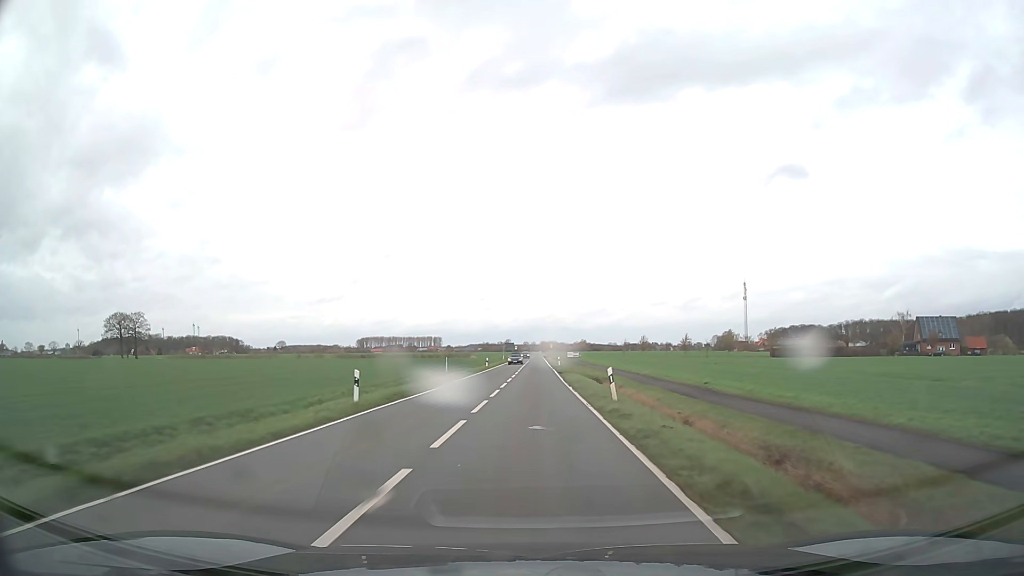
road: secondary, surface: asphalt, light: Day
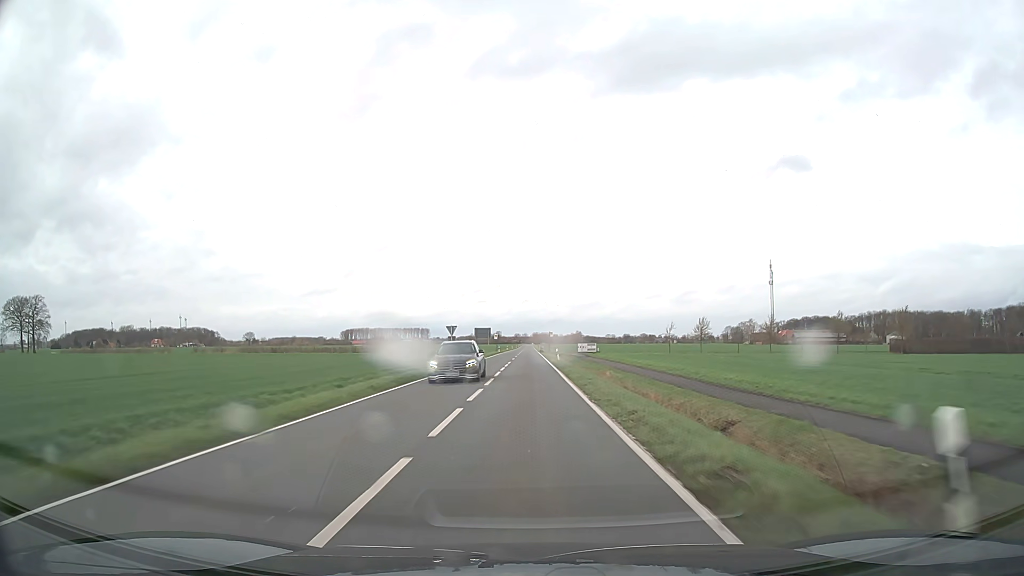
(+0.9, +68.2) m; +1°
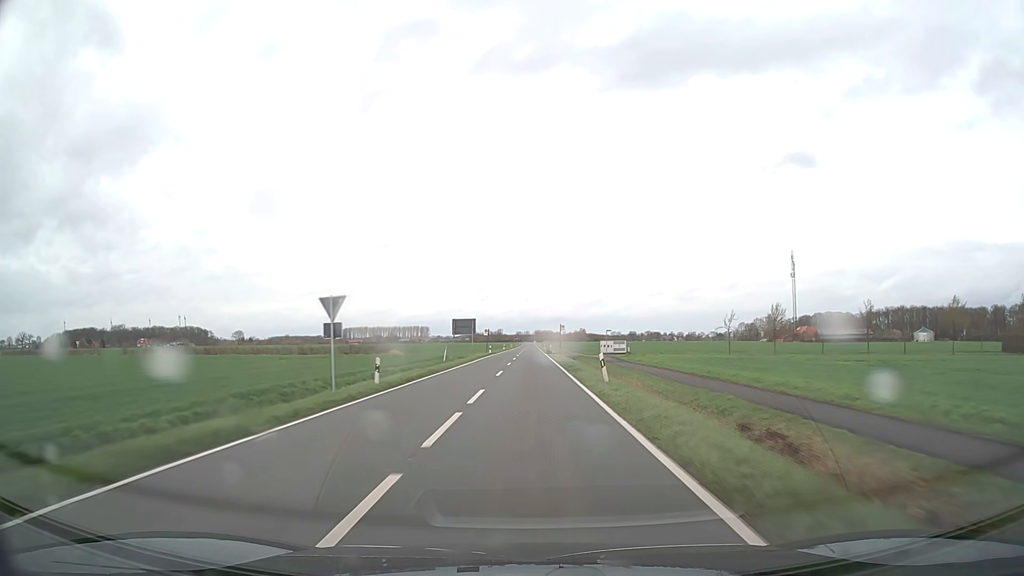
(0.0, +31.6) m; 0°
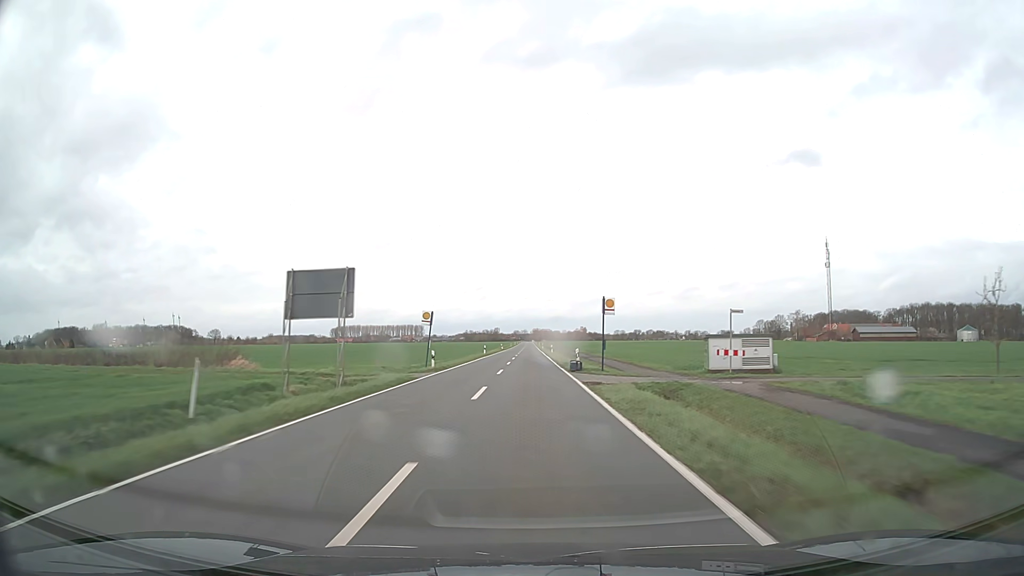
(+0.2, +47.7) m; 0°
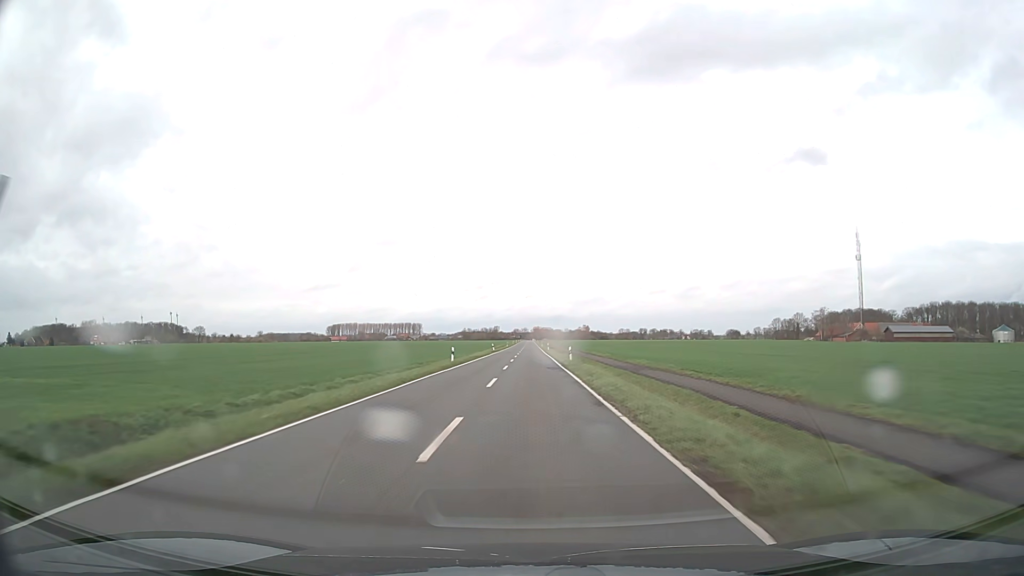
(-0.1, +31.9) m; 0°
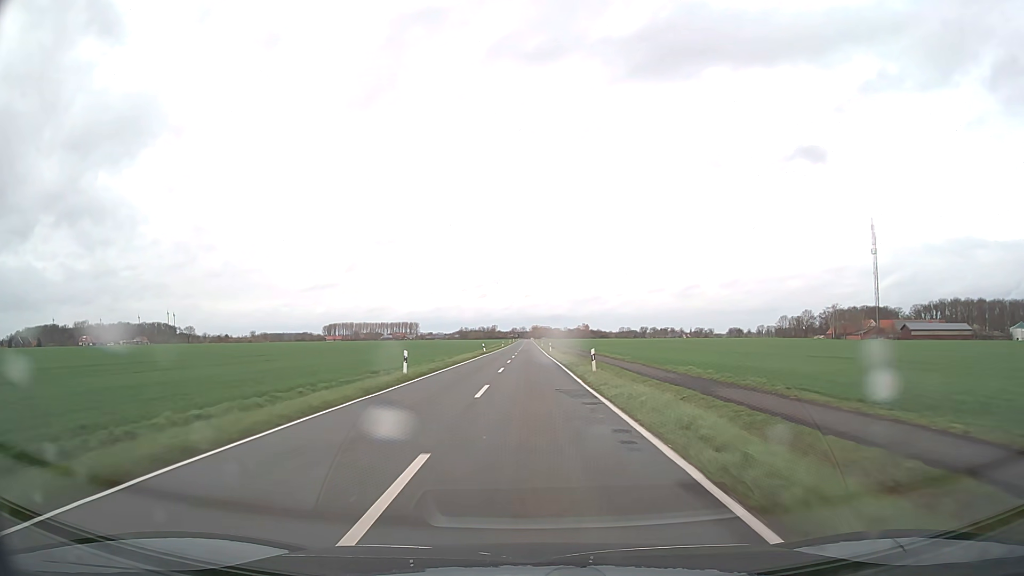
(0.0, +15.9) m; 0°
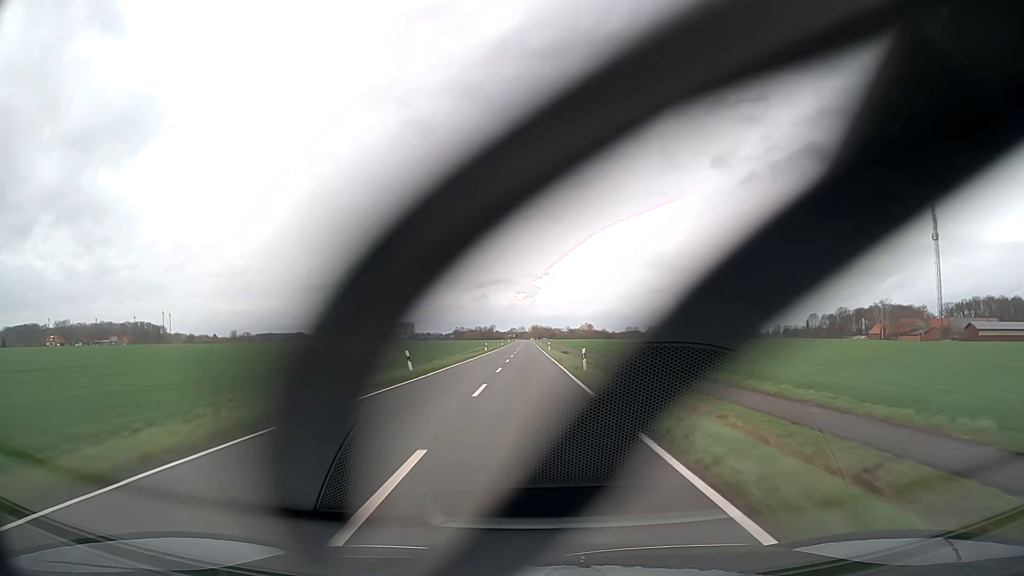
(+0.1, +47.8) m; 0°
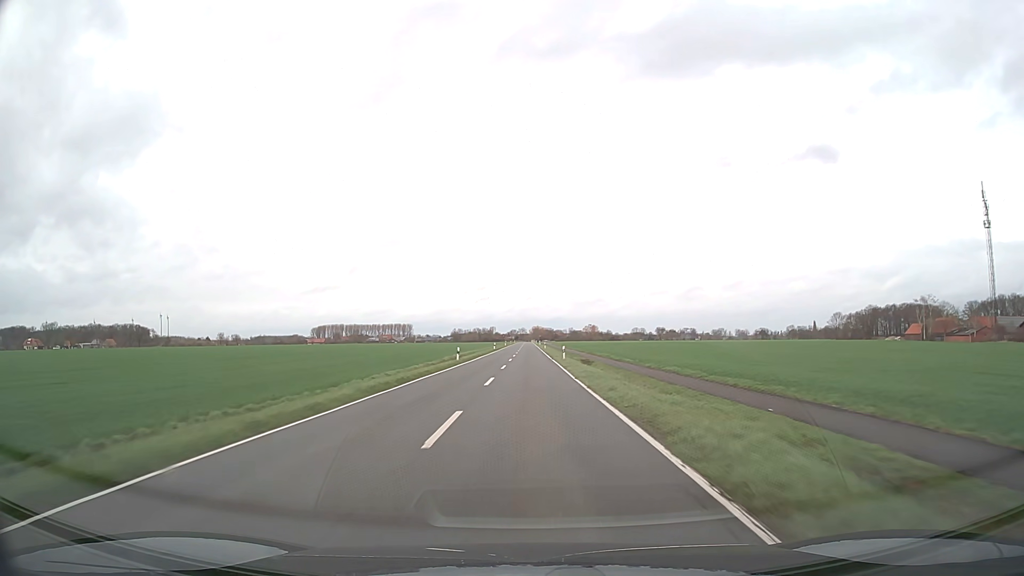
(0.0, +31.8) m; 0°
(0, +10) (0, +20) (0, +30) (0, +40) (0, +50) (0, +60) (0, +70) (0, +80) (0, +90) (0, +100) m
